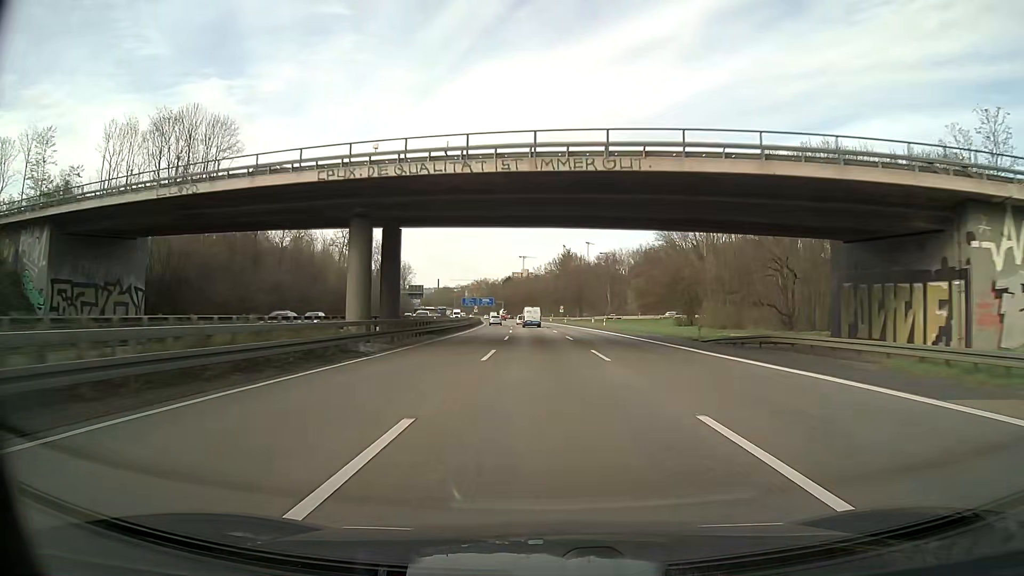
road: motorway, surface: asphalt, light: Day
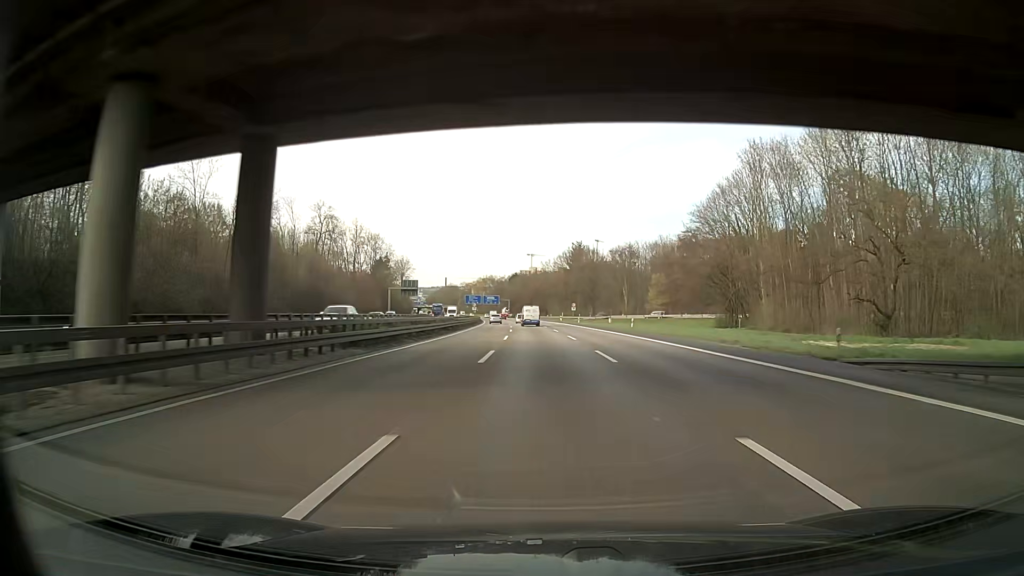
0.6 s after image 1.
(-0.1, +19.2) m; -1°
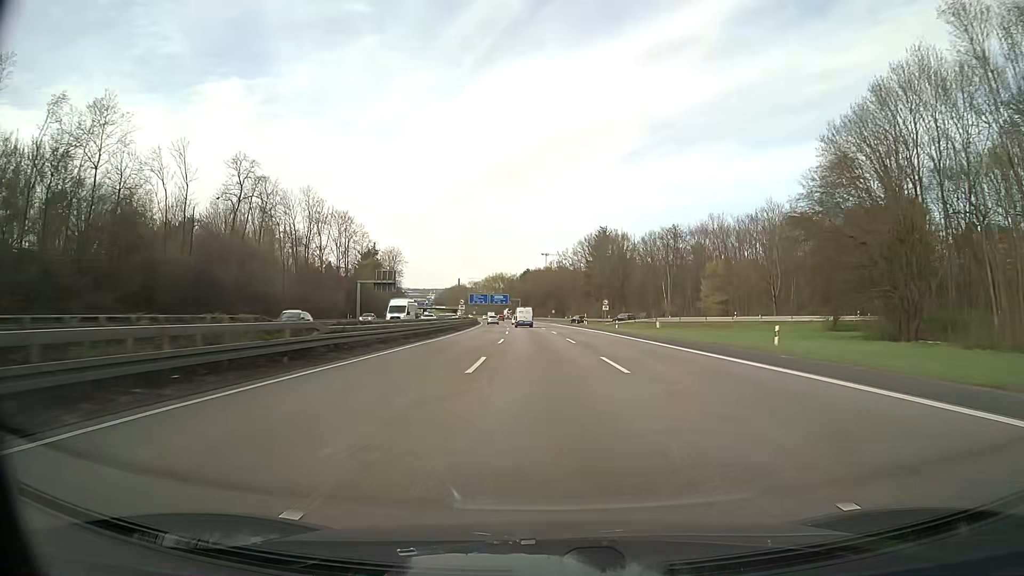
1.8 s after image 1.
(-0.5, +38.3) m; -1°
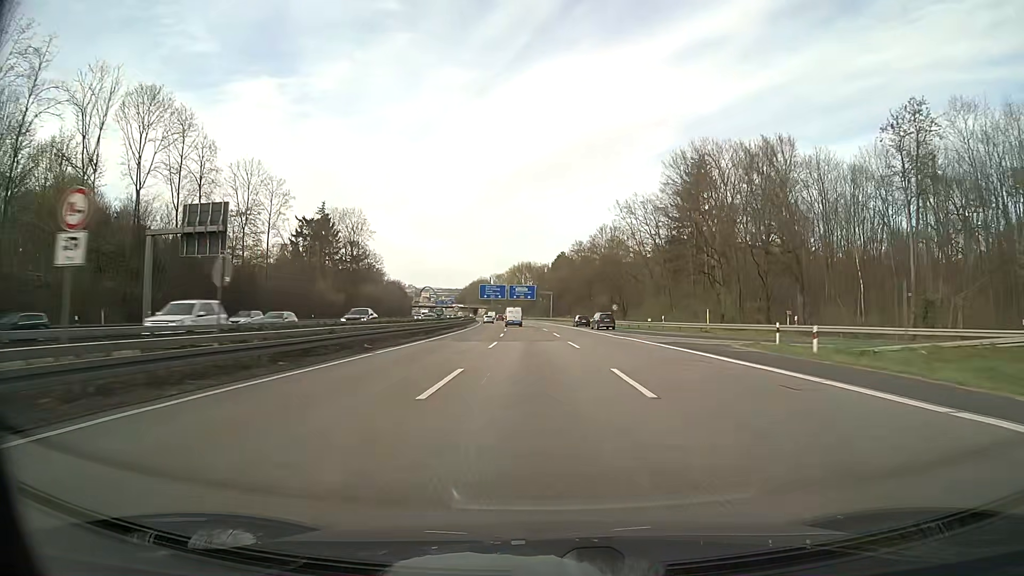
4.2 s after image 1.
(-2.1, +76.3) m; -3°
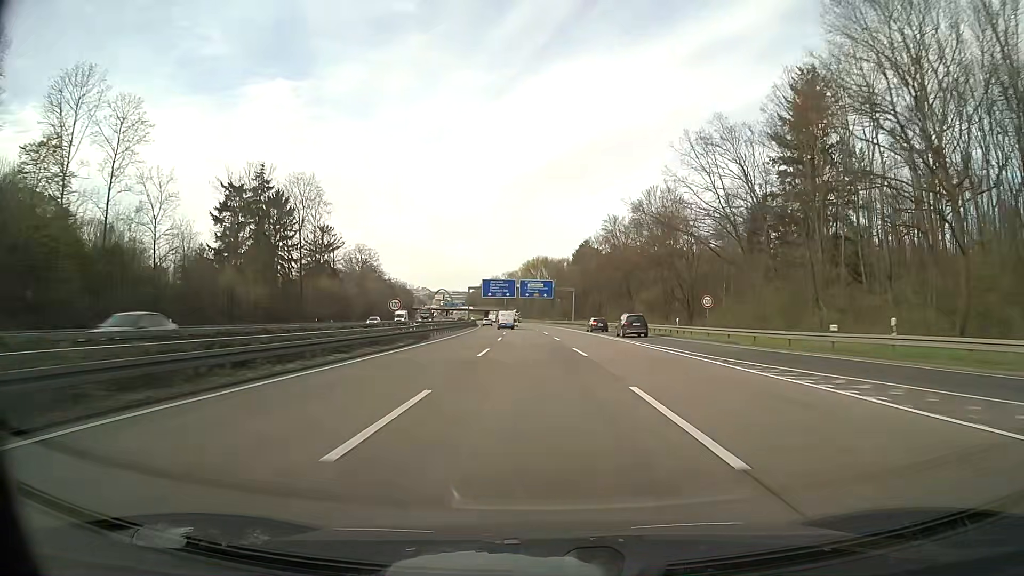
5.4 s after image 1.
(-0.5, +38.1) m; -1°
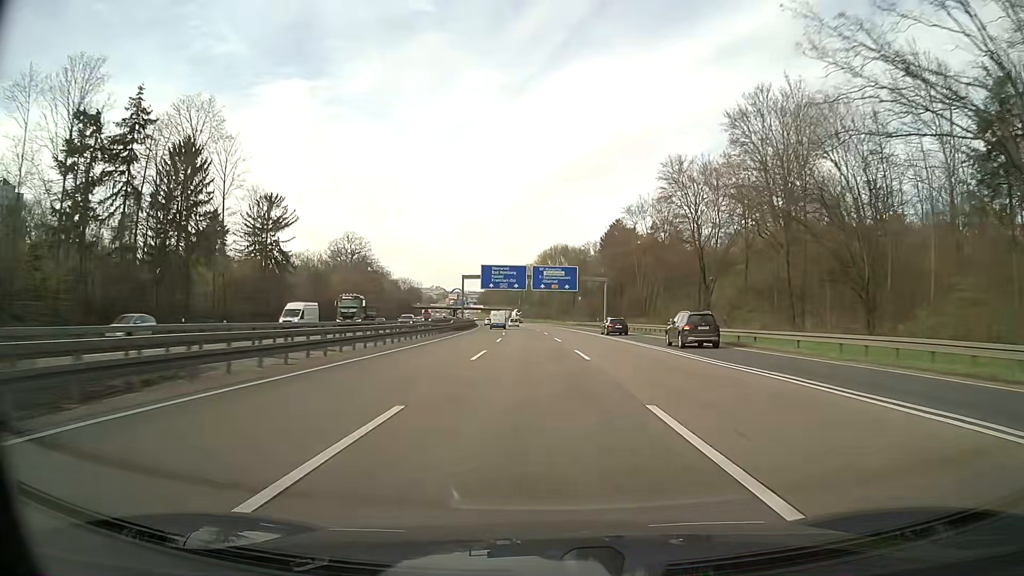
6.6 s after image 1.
(-0.5, +38.0) m; -1°
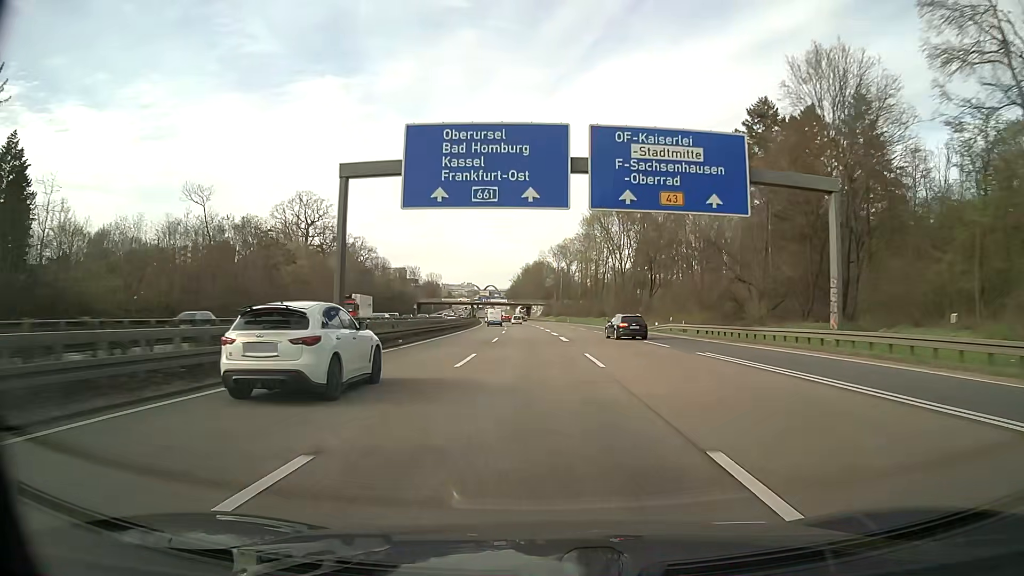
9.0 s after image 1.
(-2.0, +76.0) m; -3°
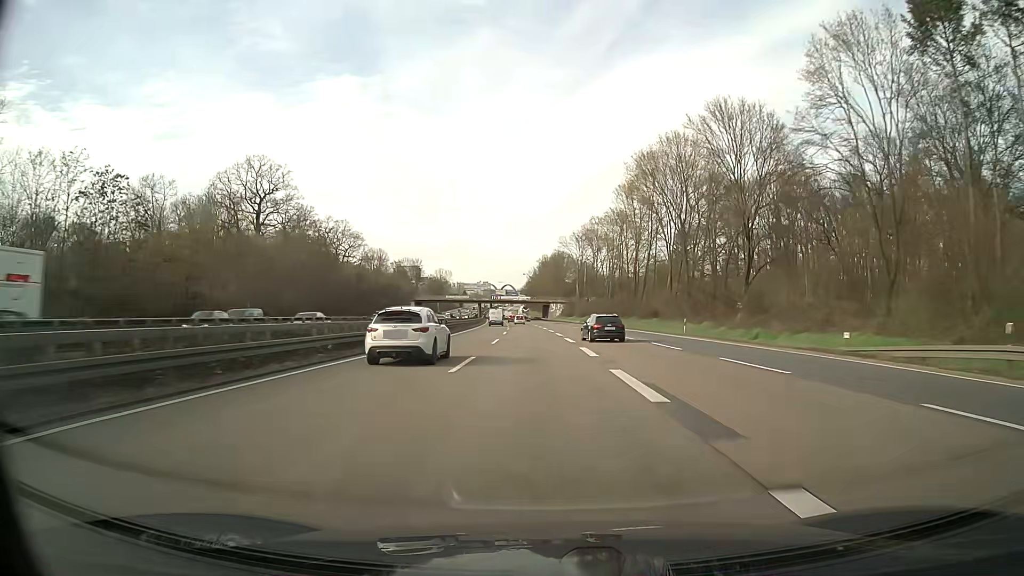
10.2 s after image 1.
(-0.6, +38.0) m; -2°
(0, +10) (0, +20) (0, +30) (-1, +40) (-1, +50) (-1, +60) (-2, +70) (-2, +80) (-2, +90) (-3, +100) m
